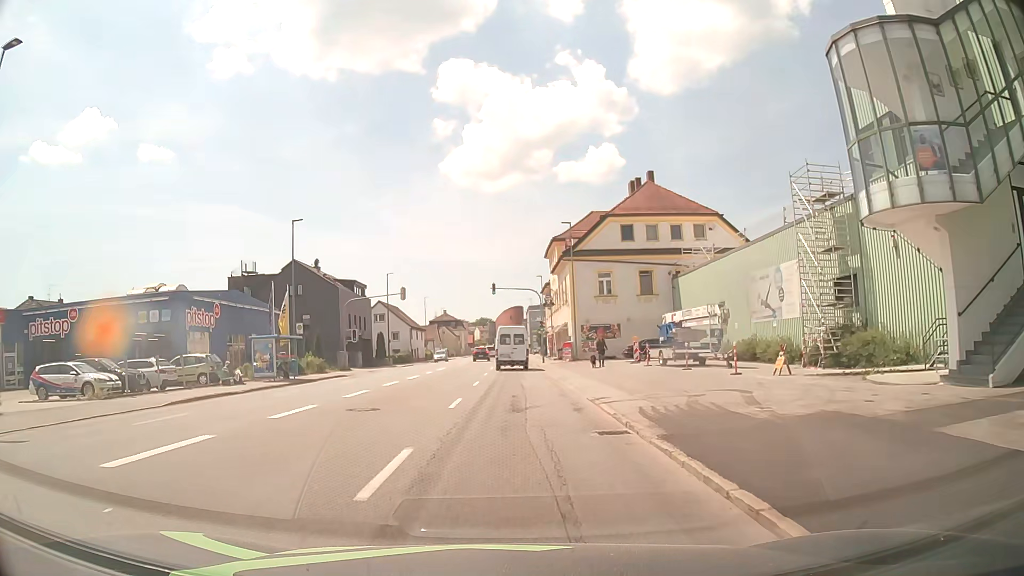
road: tertiary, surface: asphalt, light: Day
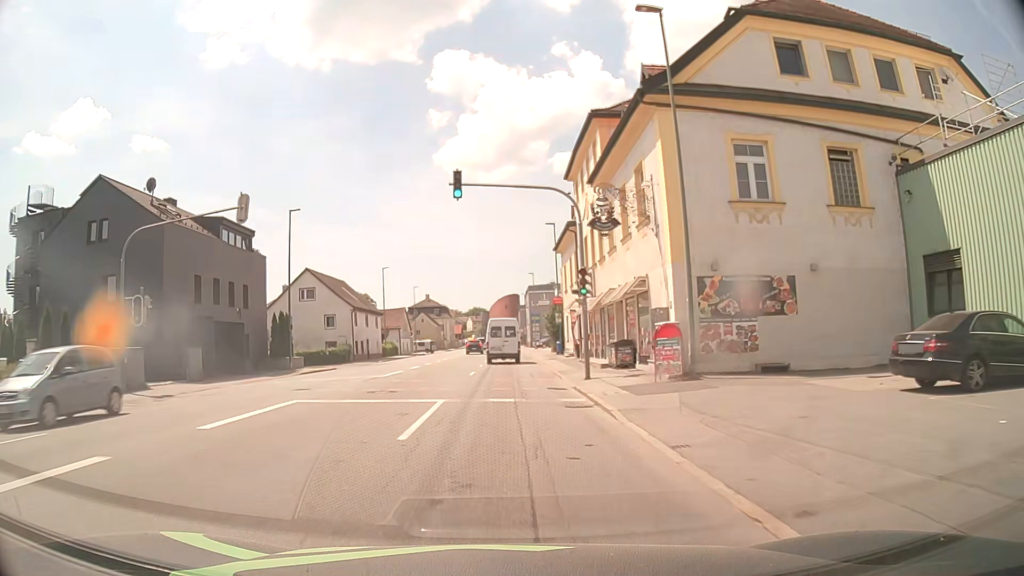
(+0.5, +33.4) m; +1°
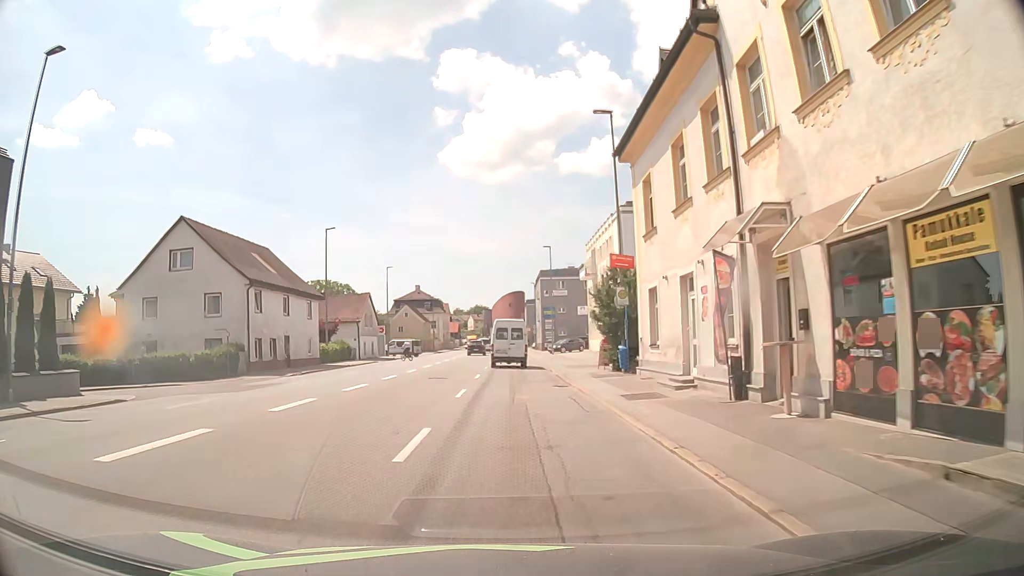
(-0.1, +27.2) m; 0°
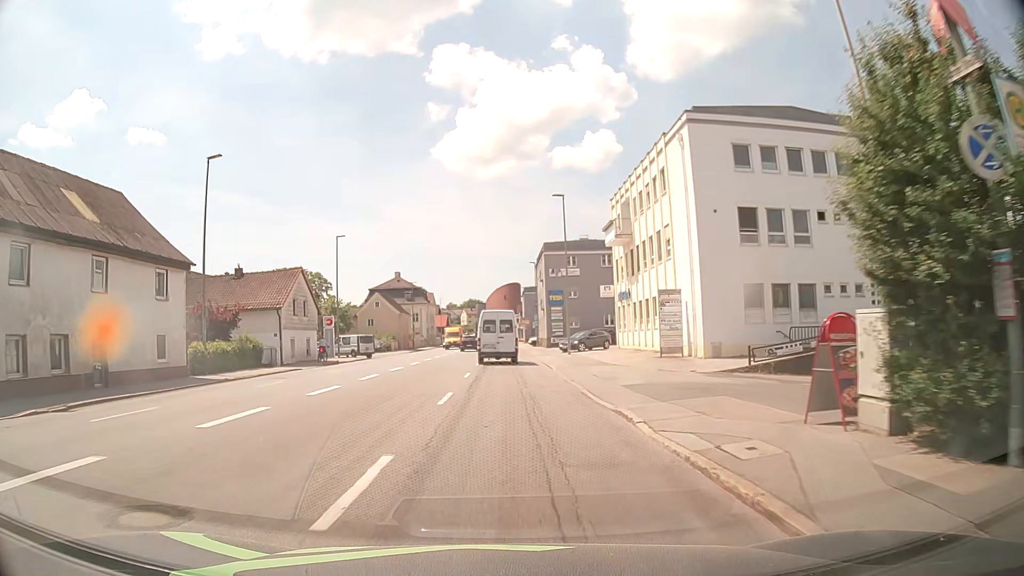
(+0.1, +21.1) m; +1°
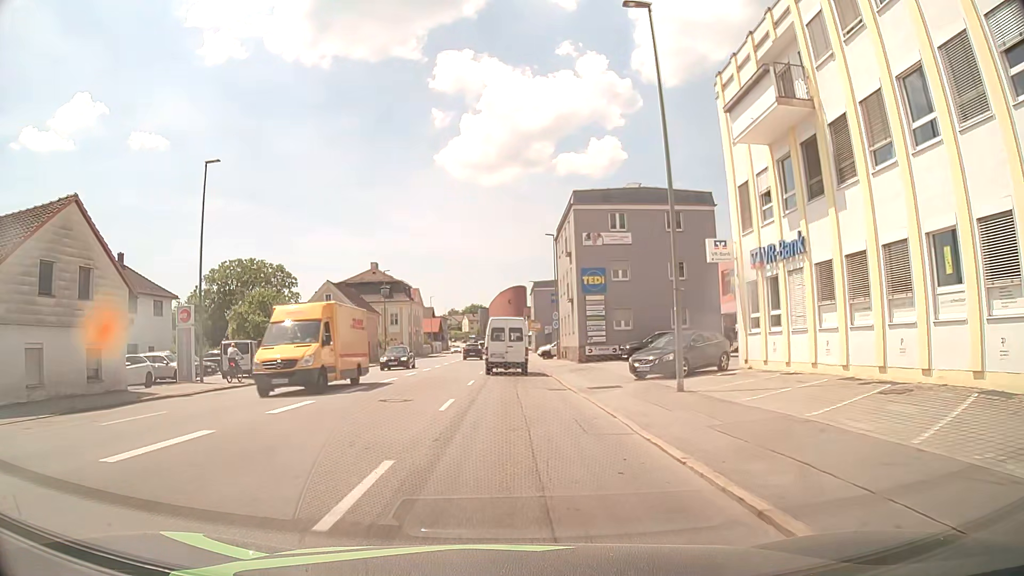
(-0.1, +26.8) m; -1°
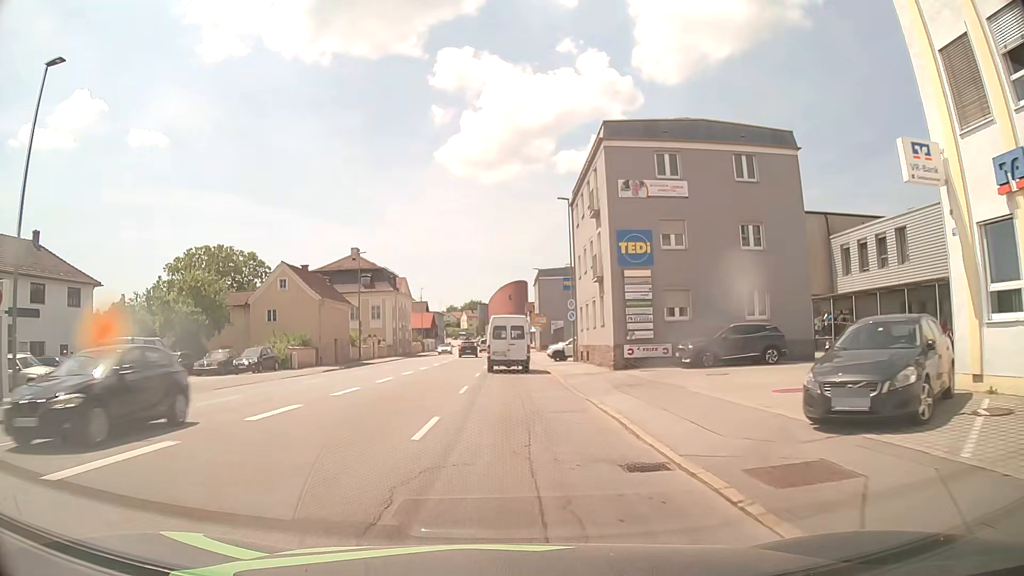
(0.0, +13.4) m; 0°
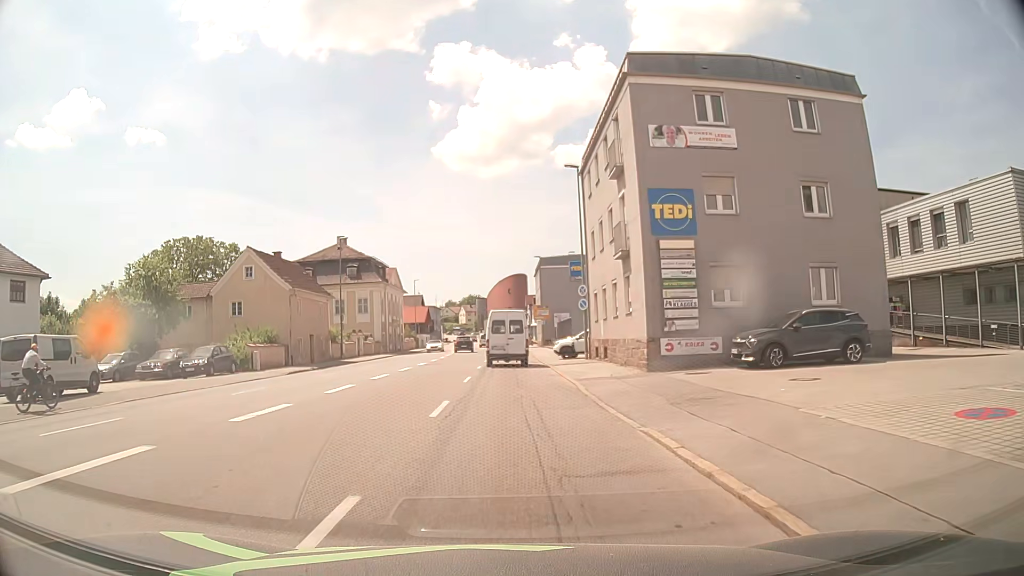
(0.0, +6.8) m; 0°
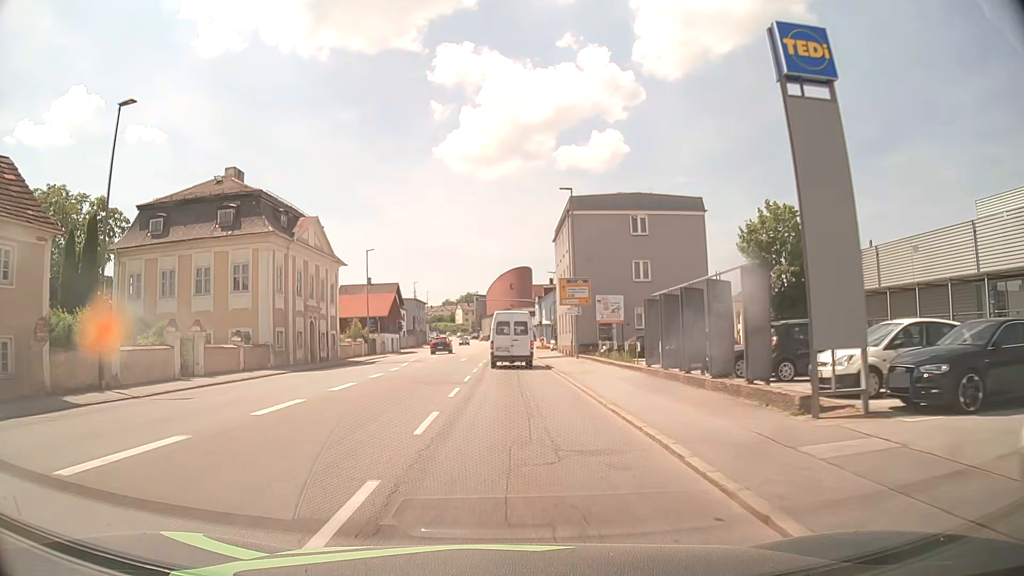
(0.0, +35.4) m; 0°
(0, +10) (0, +20) (0, +30) (0, +40) (0, +50) (0, +60) (0, +70) (+1, +80) (+1, +90) (+1, +100) m
